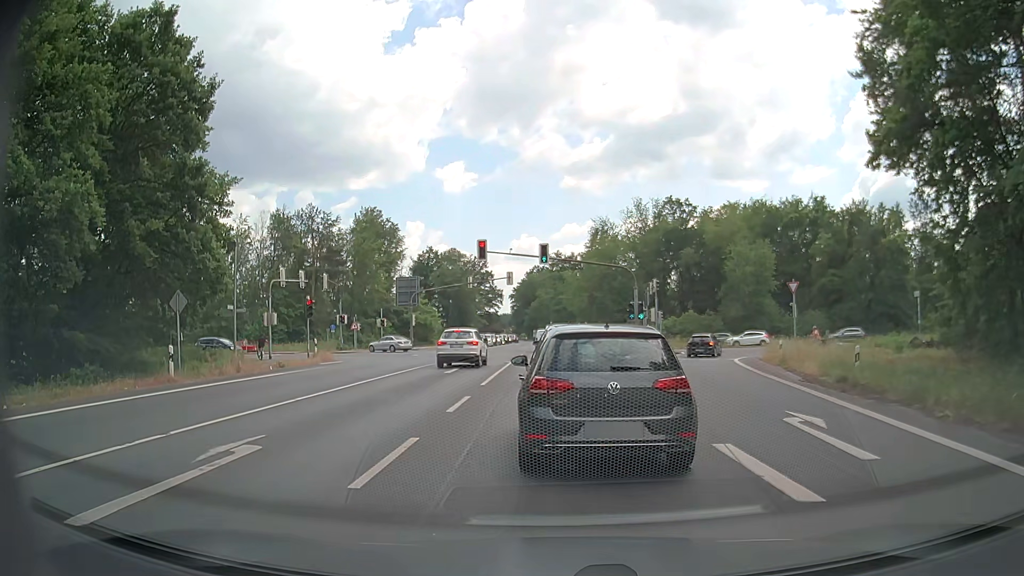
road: primary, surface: asphalt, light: Day
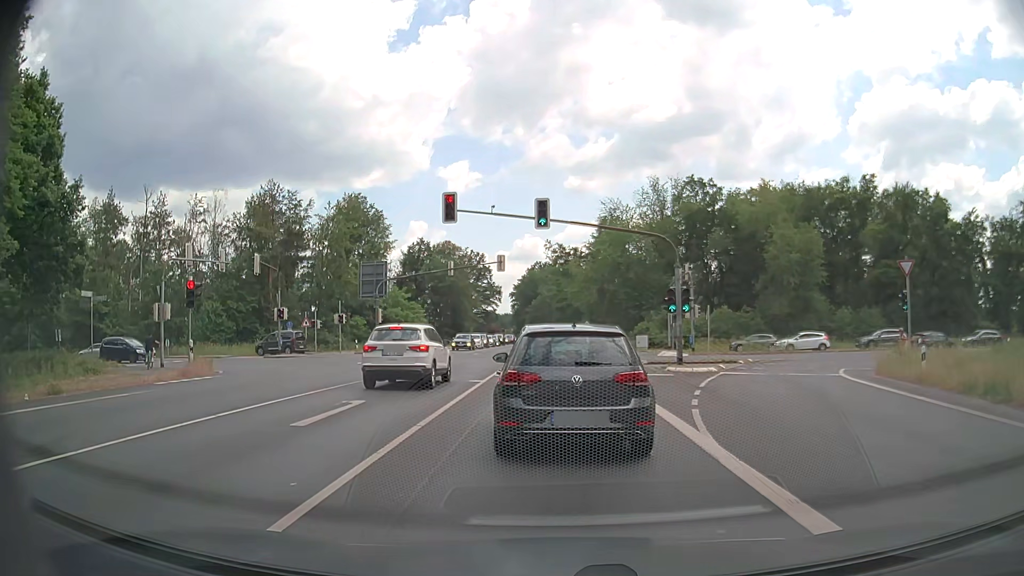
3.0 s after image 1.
(-0.1, +14.9) m; 0°
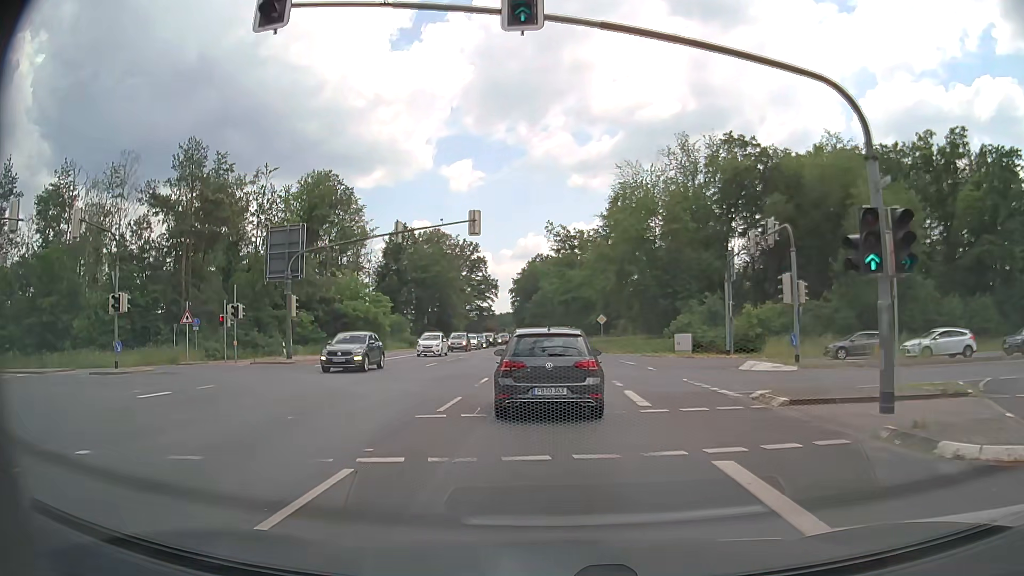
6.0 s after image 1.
(-0.2, +19.6) m; -2°
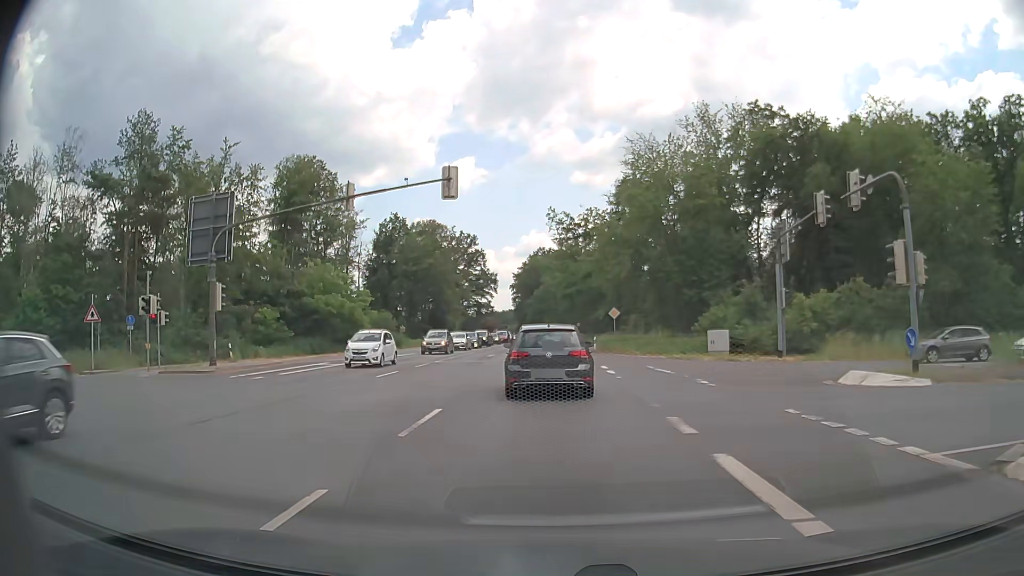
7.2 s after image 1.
(+0.1, +9.2) m; +1°
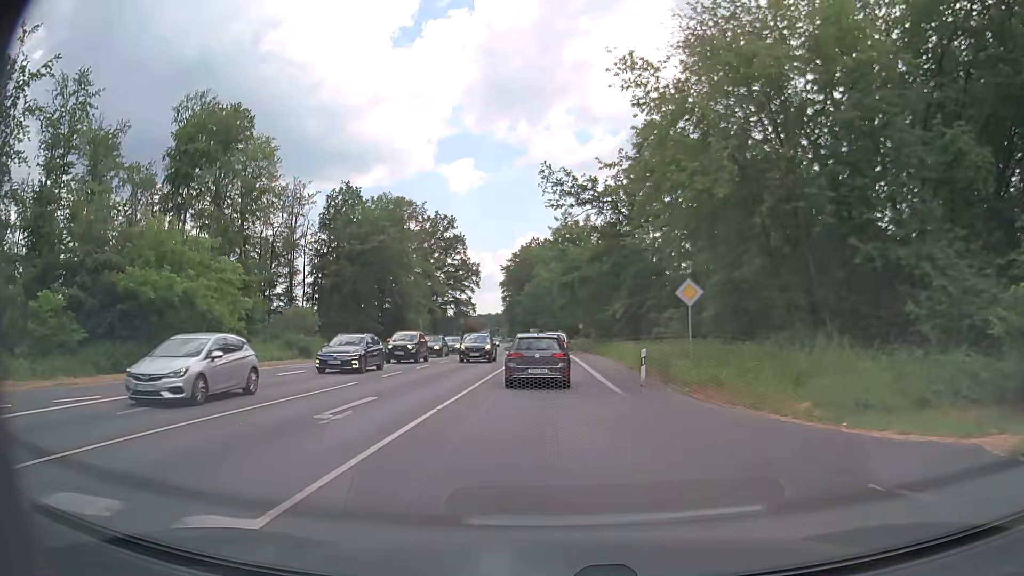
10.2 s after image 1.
(-0.3, +27.5) m; 0°
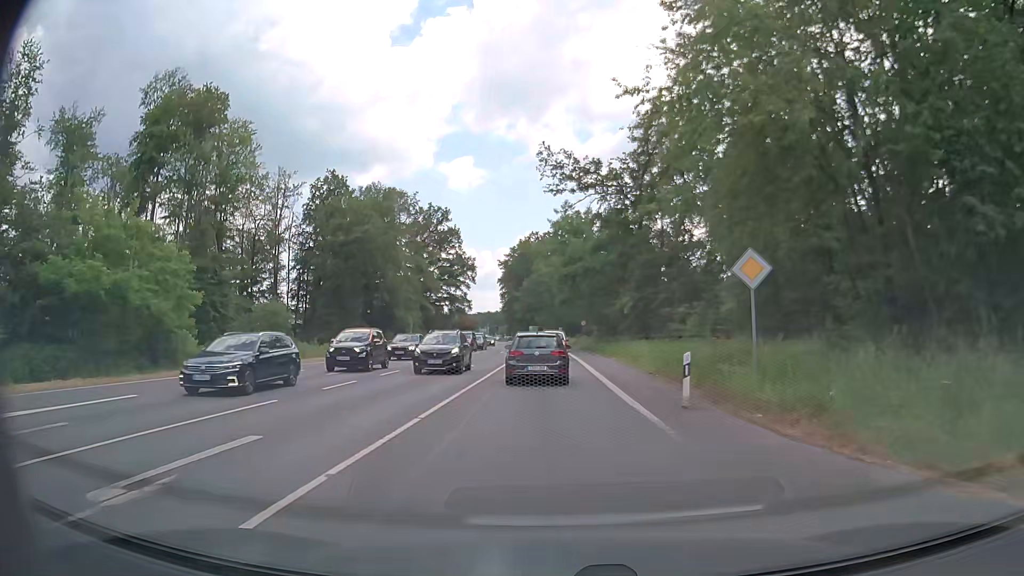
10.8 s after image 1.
(0.0, +6.3) m; 0°
(0, +10) (0, +20) (0, +30) (0, +40) (-1, +50) (-1, +60) (-1, +70) (-2, +80) (-2, +90) (-3, +100) m
